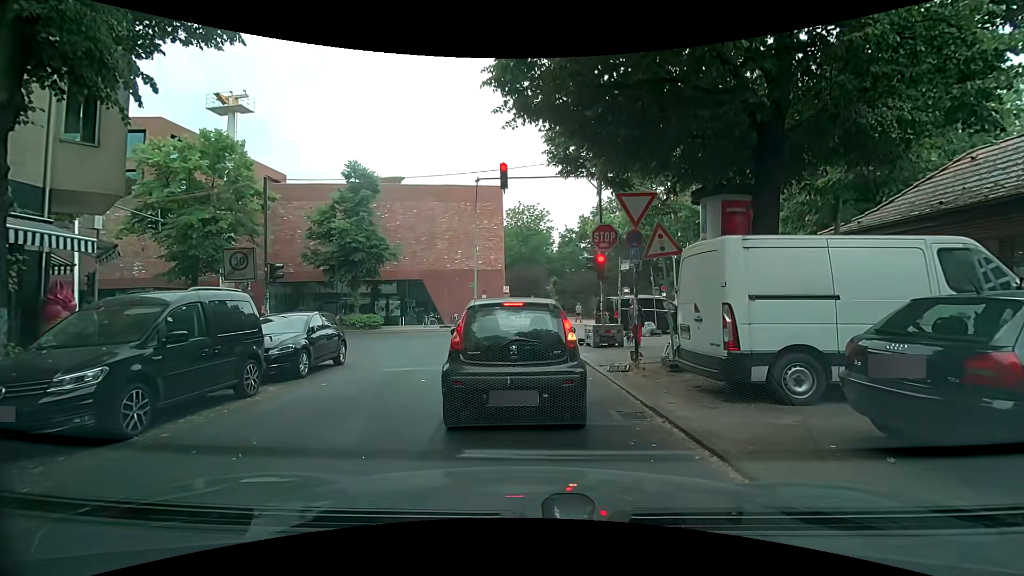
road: residential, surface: asphalt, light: Day
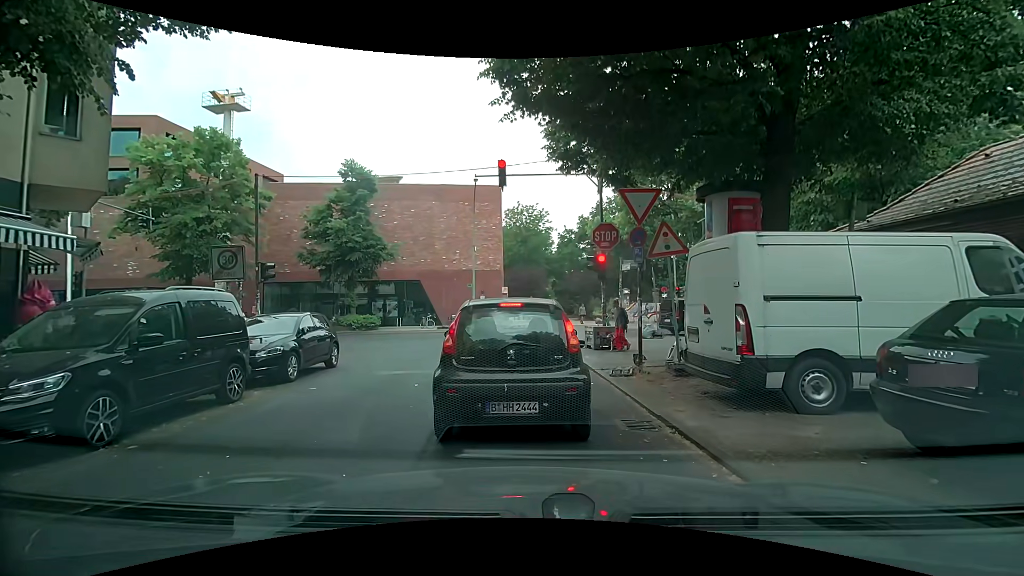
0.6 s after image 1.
(0.0, +0.4) m; 0°
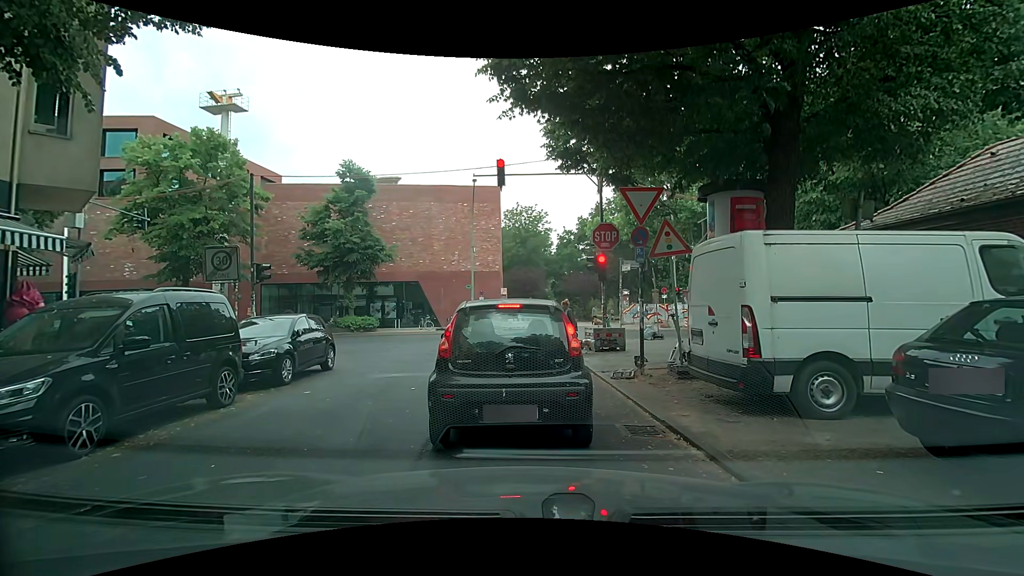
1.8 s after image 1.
(0.0, +0.2) m; 0°
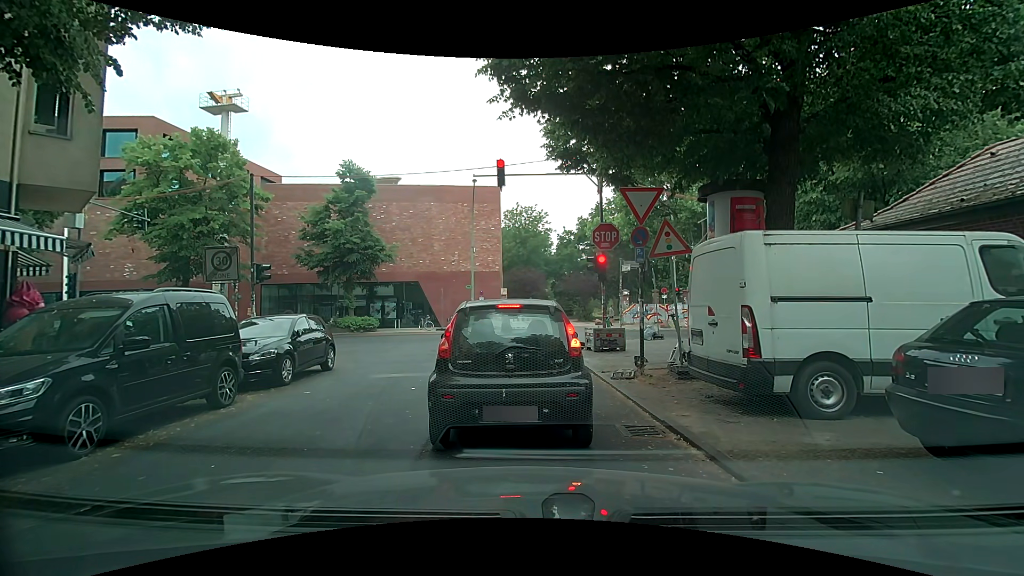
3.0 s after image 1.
(0.0, 0.0) m; 0°
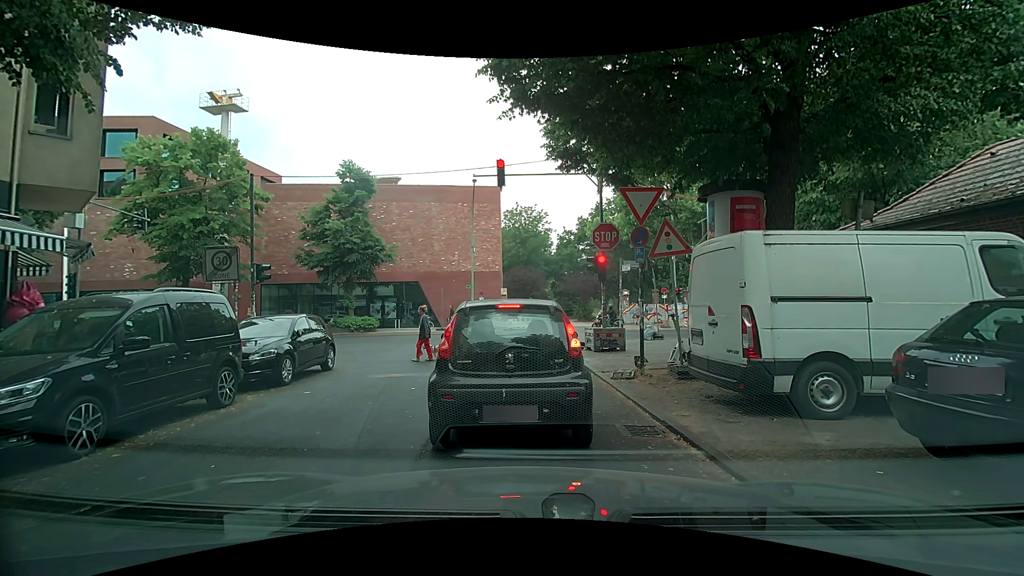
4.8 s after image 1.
(0.0, 0.0) m; 0°
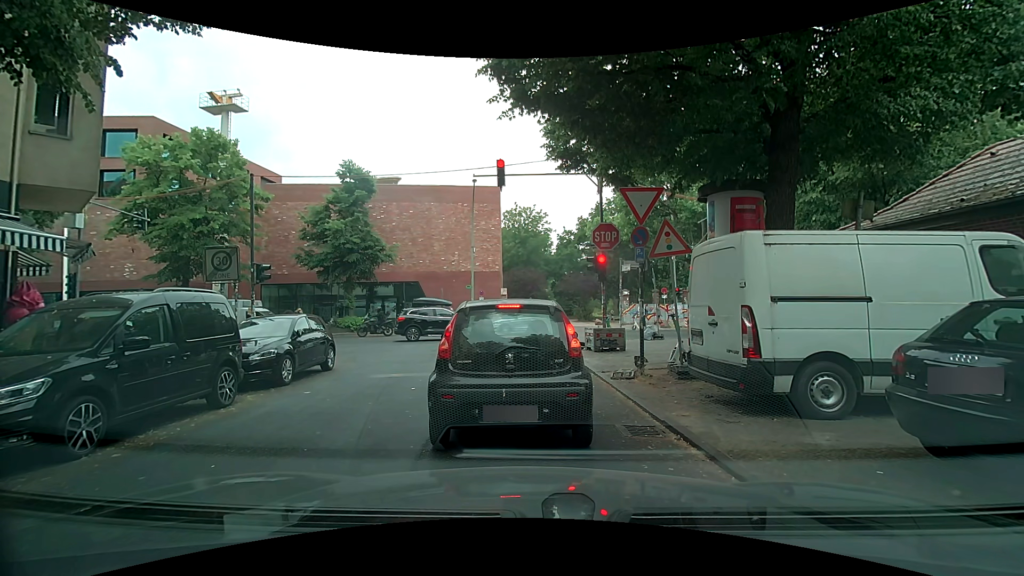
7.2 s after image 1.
(0.0, 0.0) m; 0°
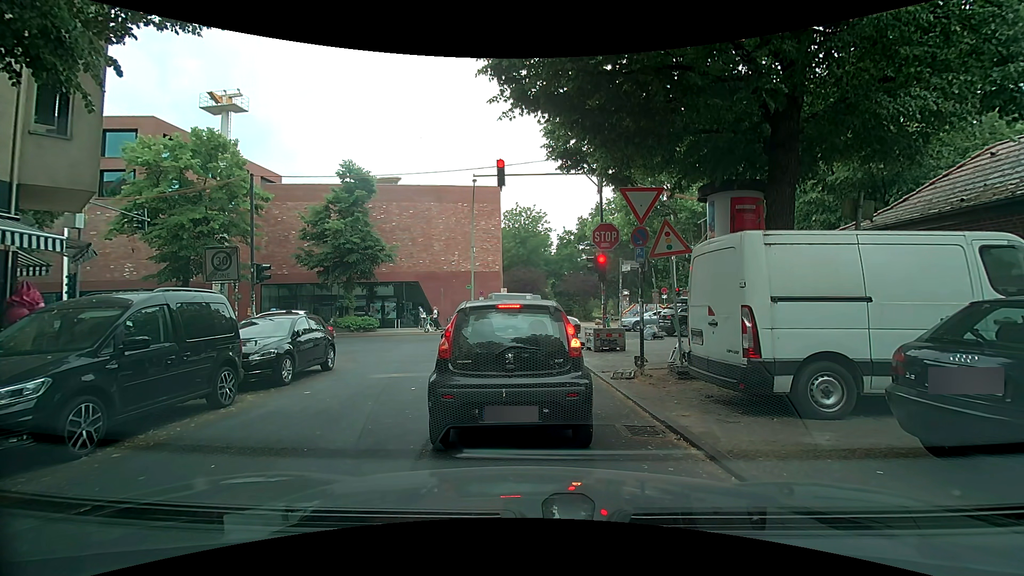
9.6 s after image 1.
(0.0, 0.0) m; 0°
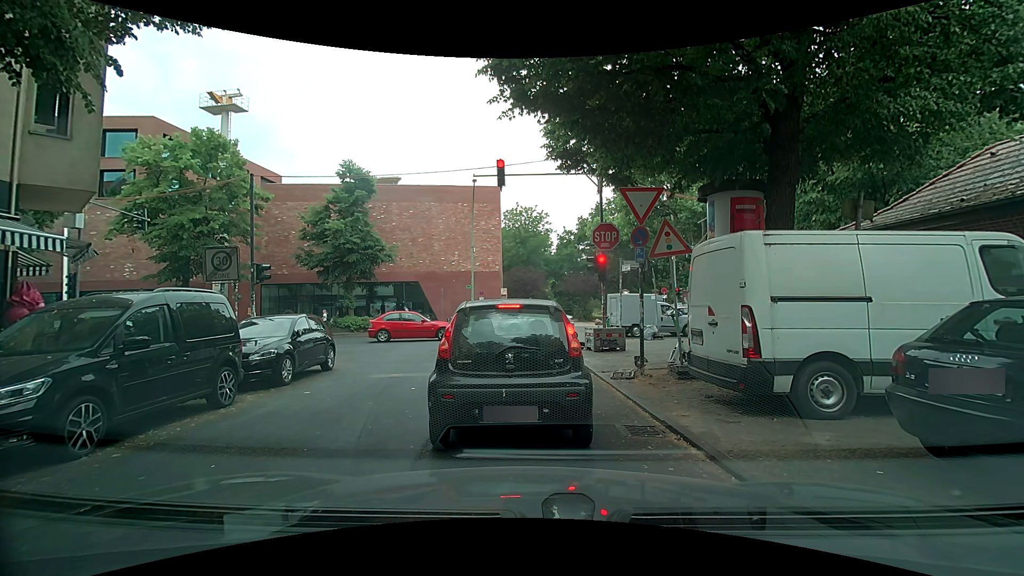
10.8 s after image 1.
(0.0, 0.0) m; 0°
